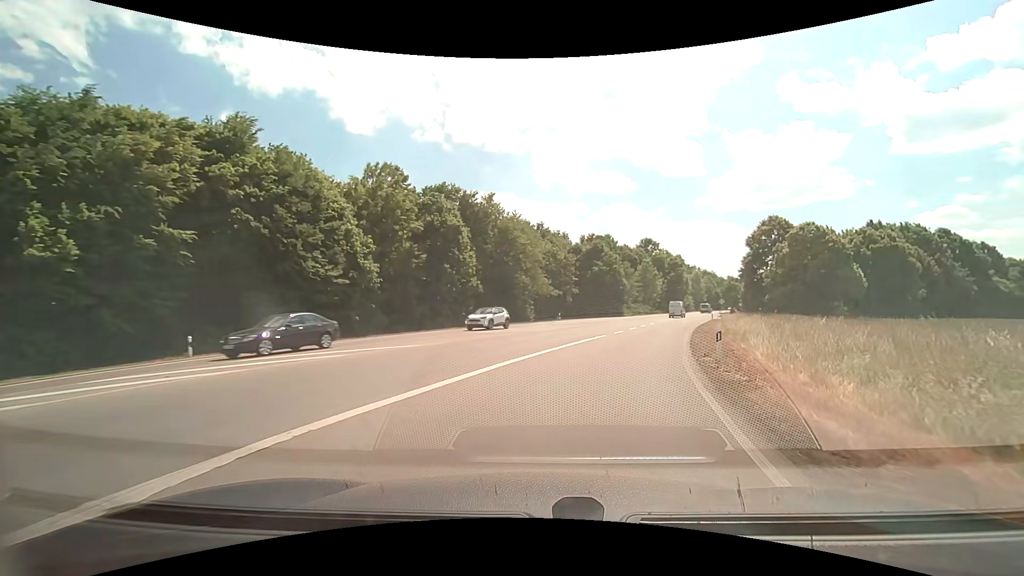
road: motorway_link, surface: asphalt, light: Day
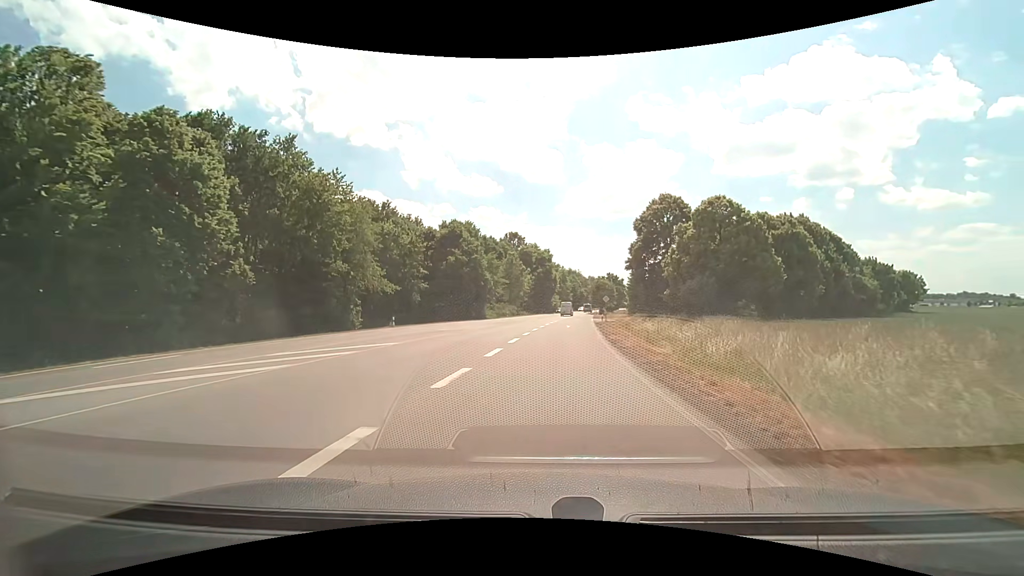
(+3.6, +20.6) m; +15°
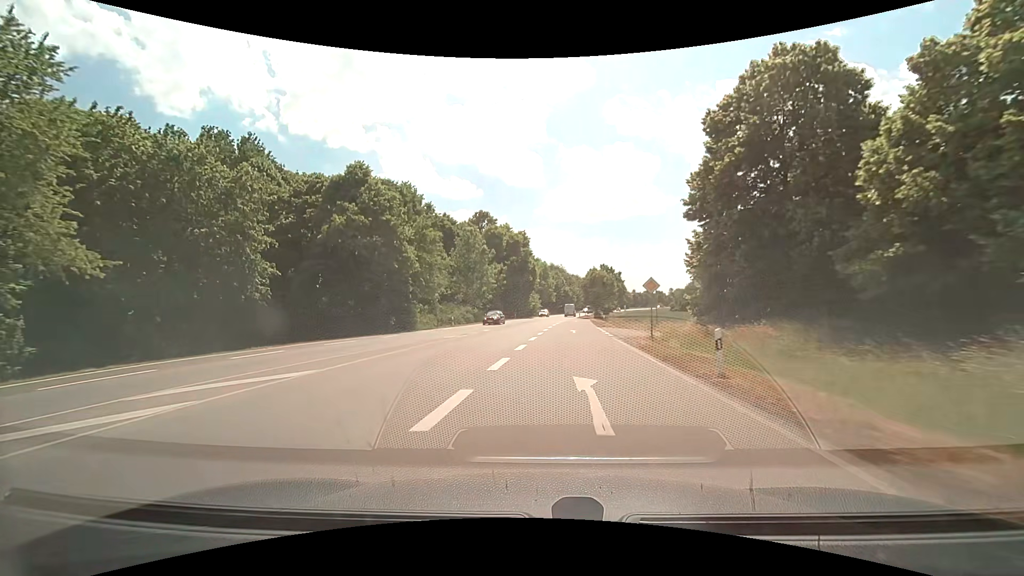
(+1.3, +33.4) m; +2°
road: secondary
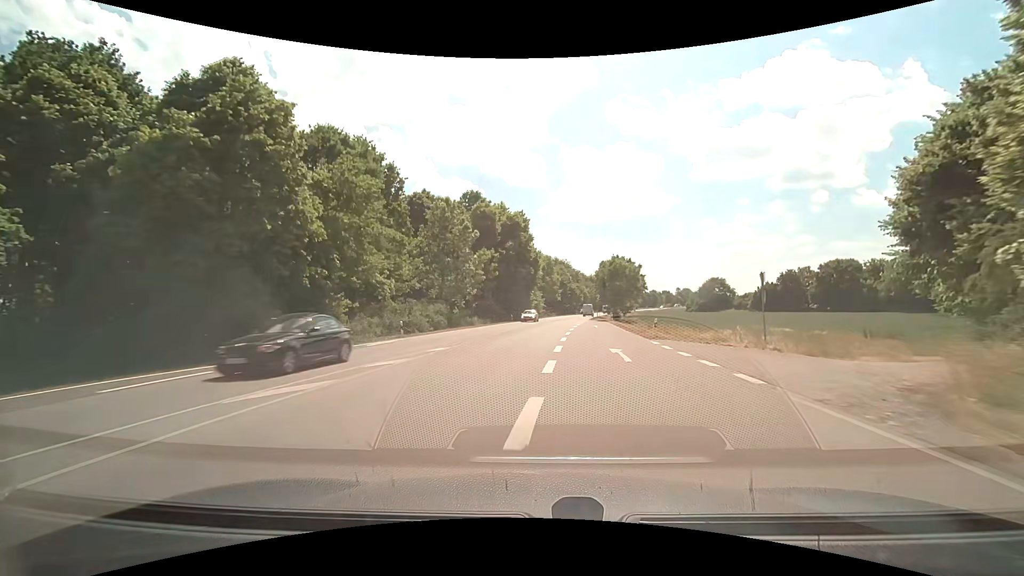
(-0.1, +18.8) m; -1°
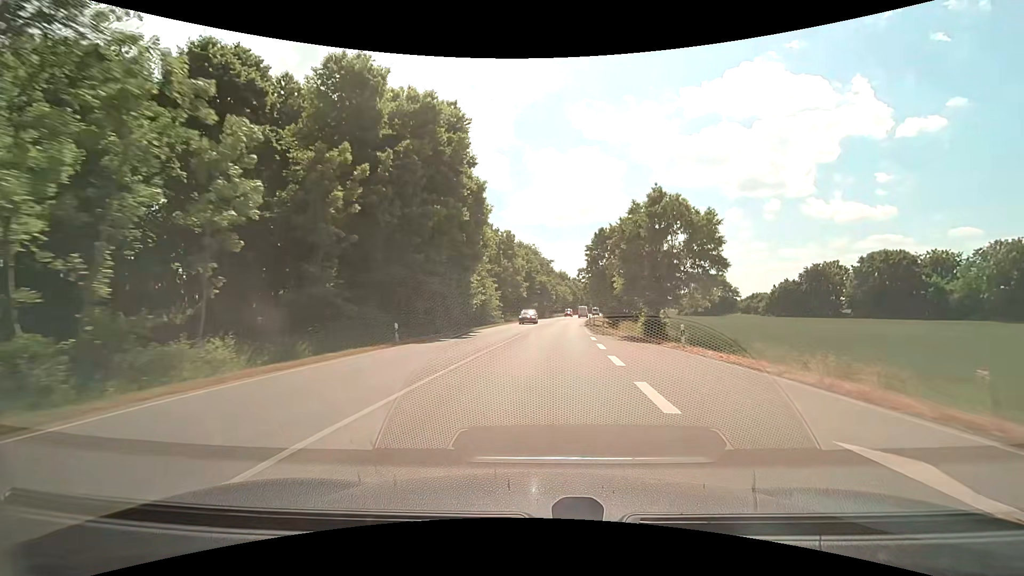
(+1.4, +40.2) m; +4°
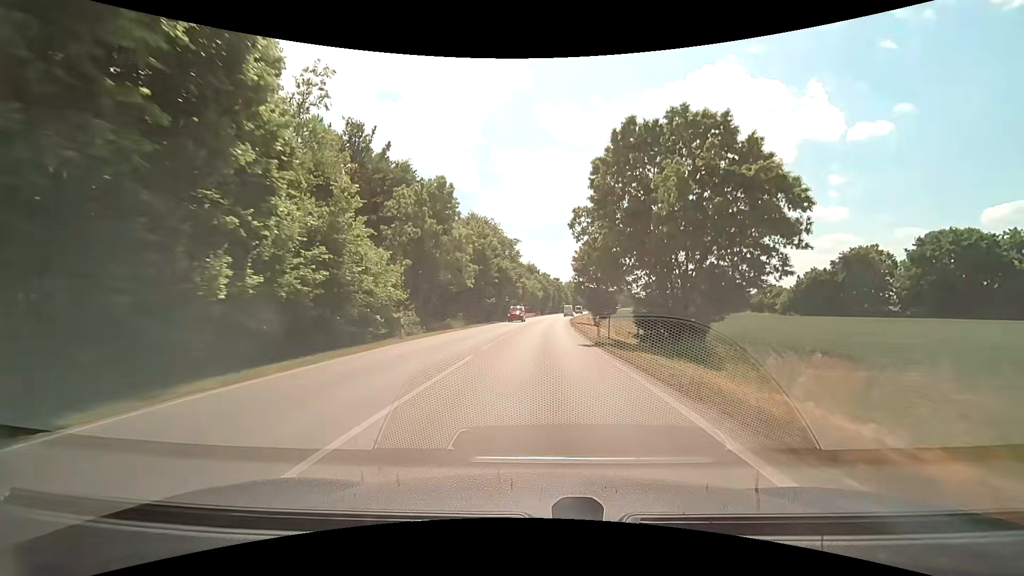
(+1.2, +31.3) m; +4°
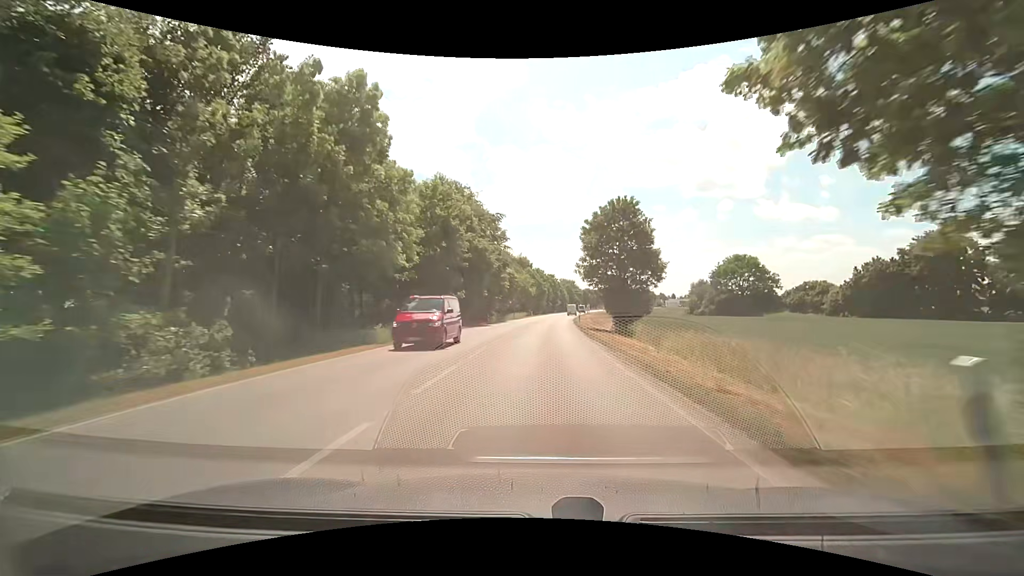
(+0.1, +21.1) m; 0°
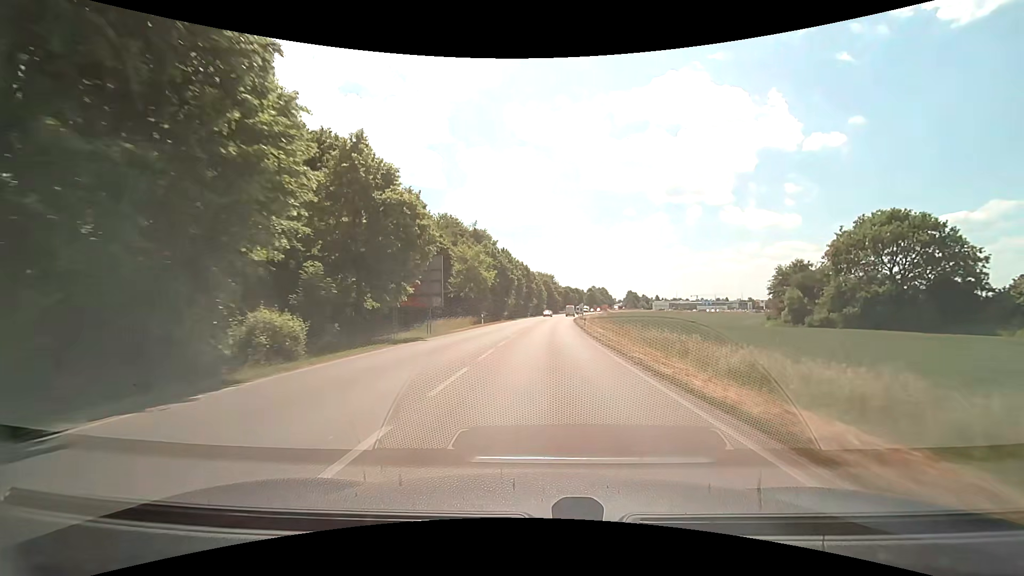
(+1.8, +54.1) m; +4°
(0, +10) (0, +20) (0, +30) (+1, +40) (+1, +50) (+2, +60) (+2, +70) (+3, +80) (+4, +90) (+5, +100) m
